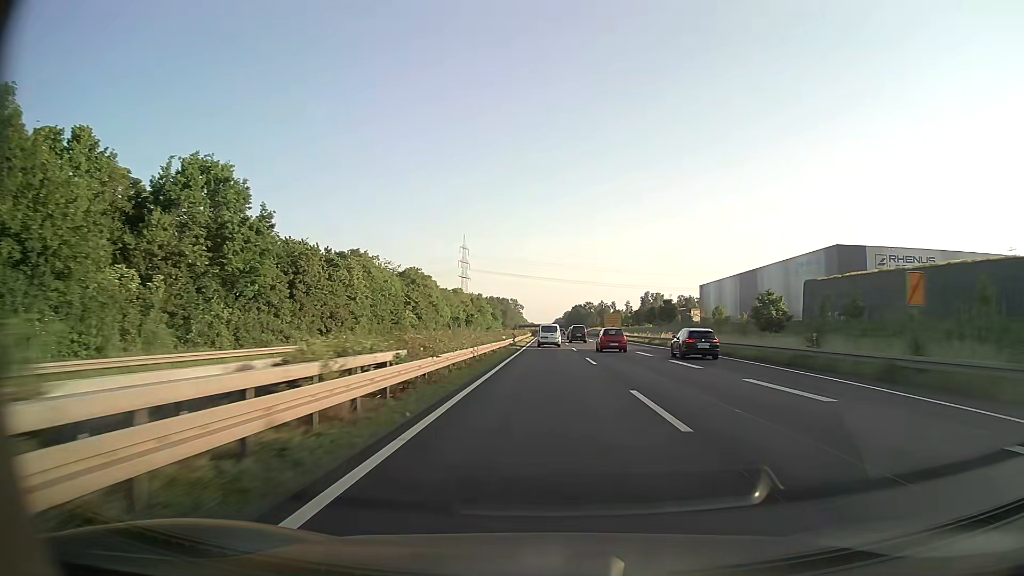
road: trunk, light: Day
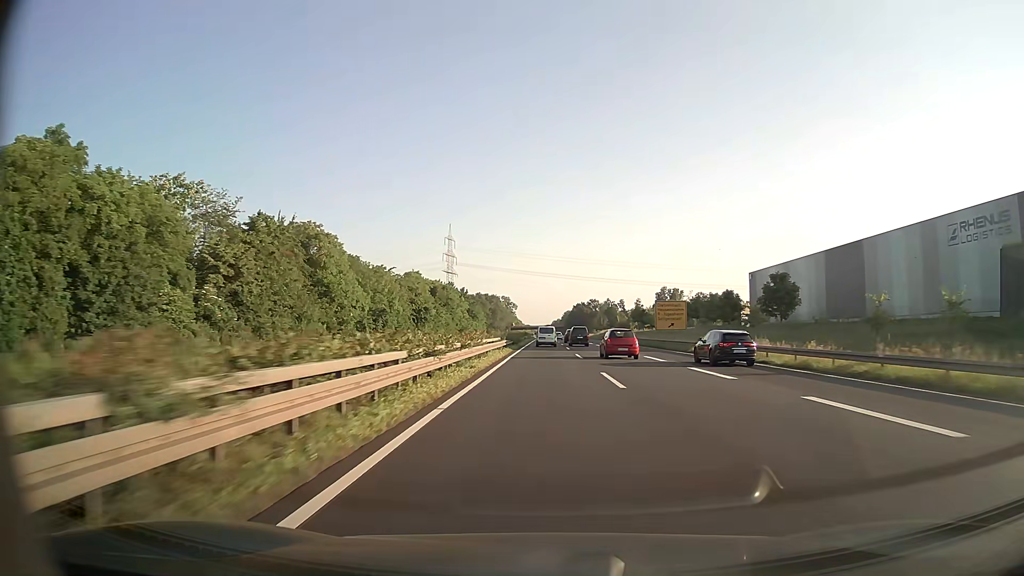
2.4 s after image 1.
(+0.2, +65.1) m; 0°
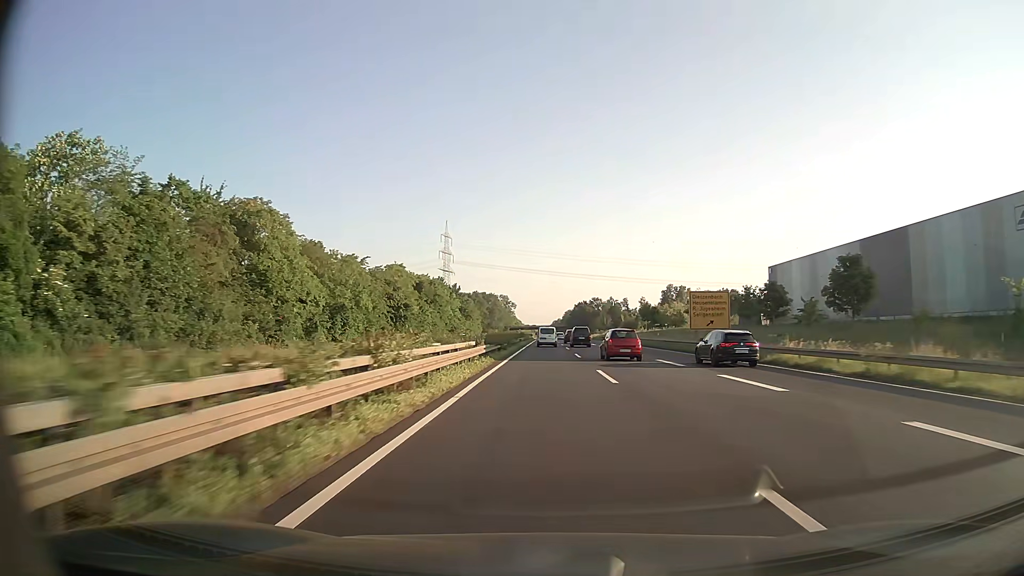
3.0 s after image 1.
(0.0, +16.5) m; 0°
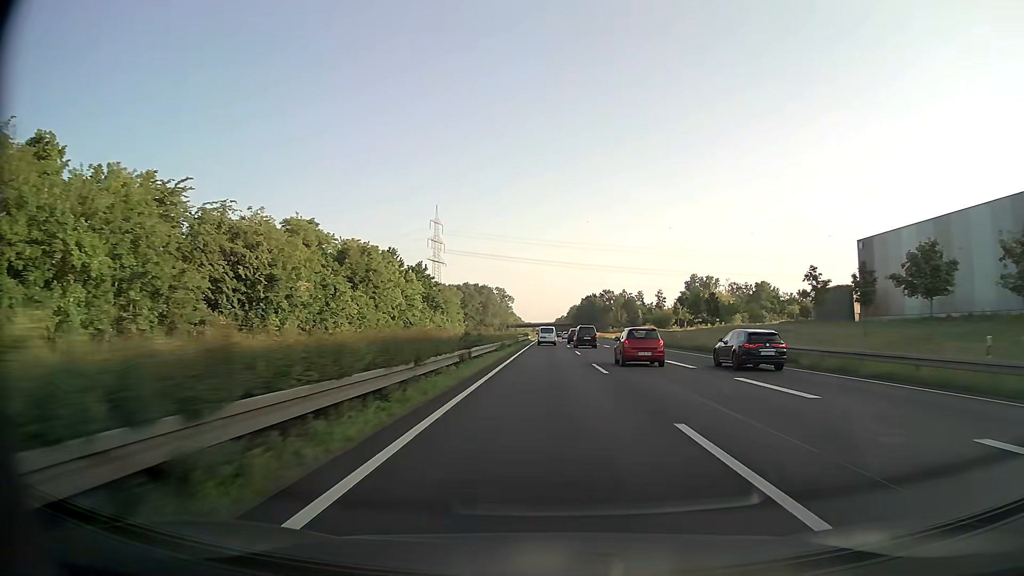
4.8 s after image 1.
(-0.1, +50.1) m; 0°
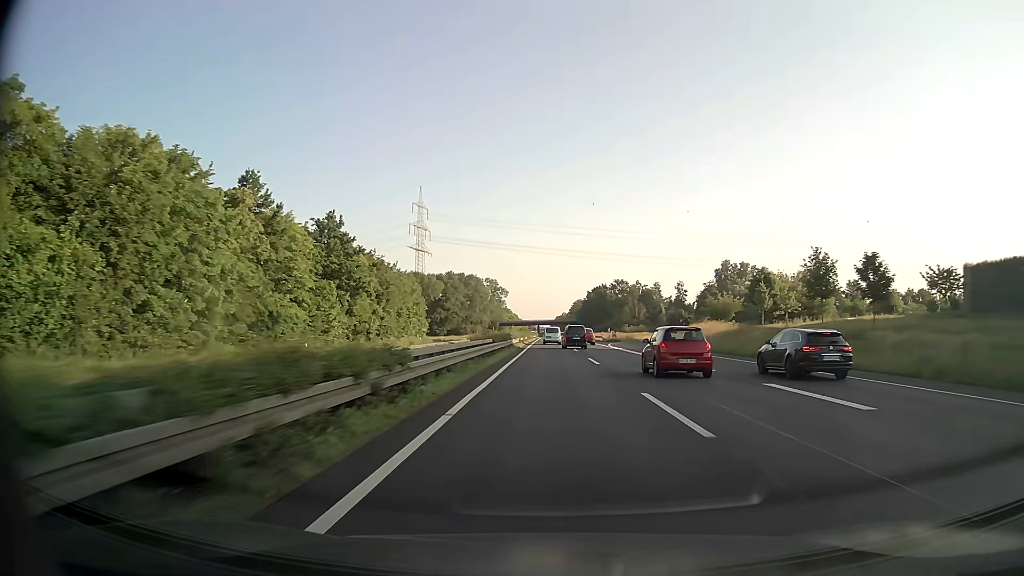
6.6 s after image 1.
(0.0, +50.5) m; 0°
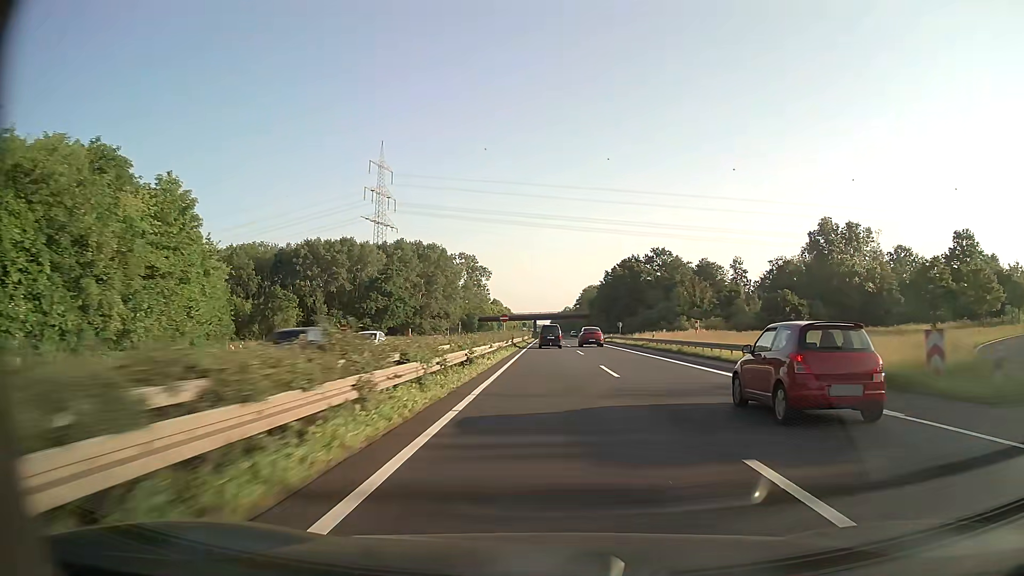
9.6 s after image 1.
(+0.1, +84.0) m; 0°
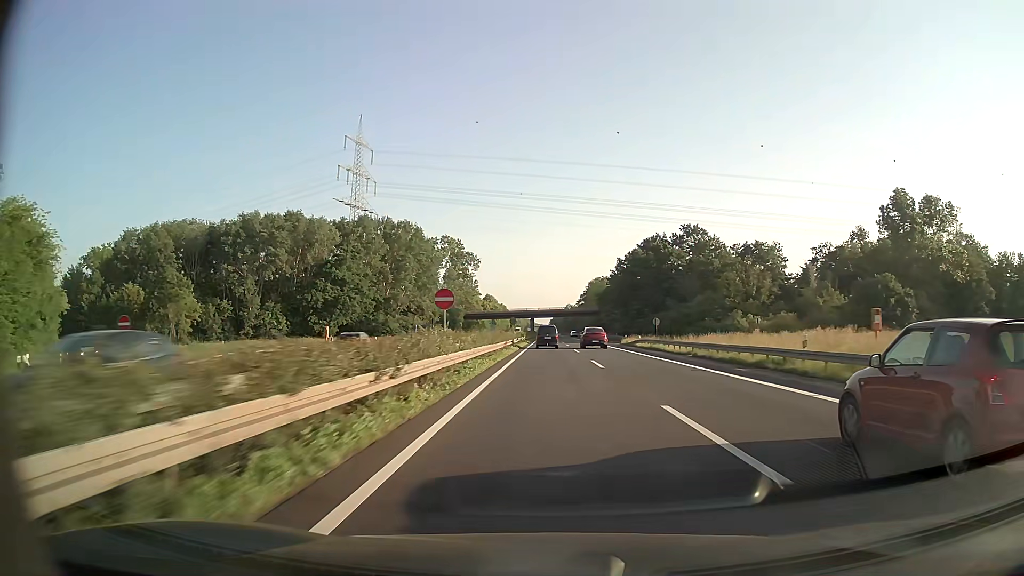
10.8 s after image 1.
(0.0, +33.5) m; 0°
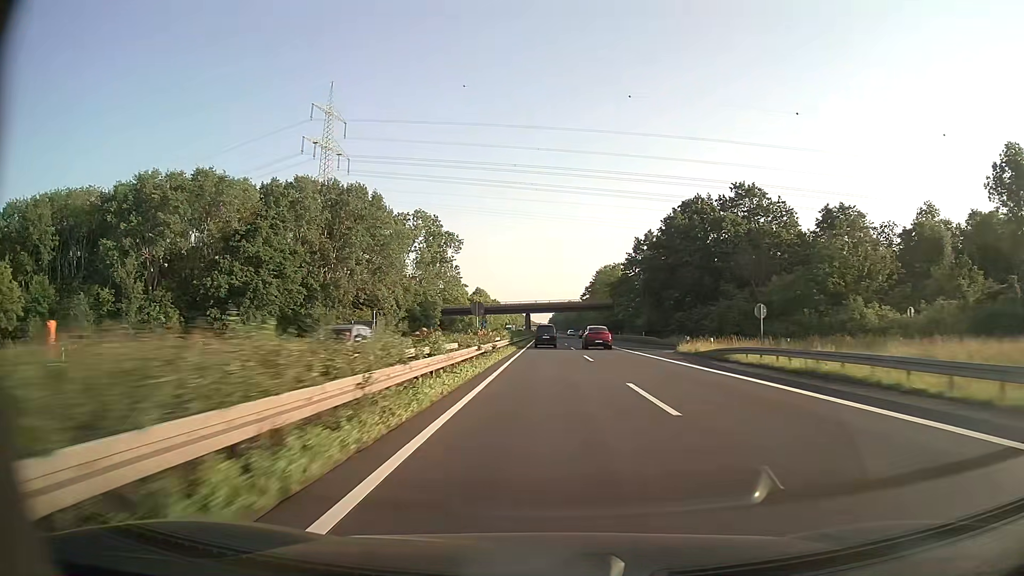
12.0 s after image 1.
(0.0, +33.6) m; 0°
(0, +10) (0, +20) (0, +30) (0, +40) (0, +50) (0, +60) (0, +70) (0, +80) (0, +90) (0, +100) m
